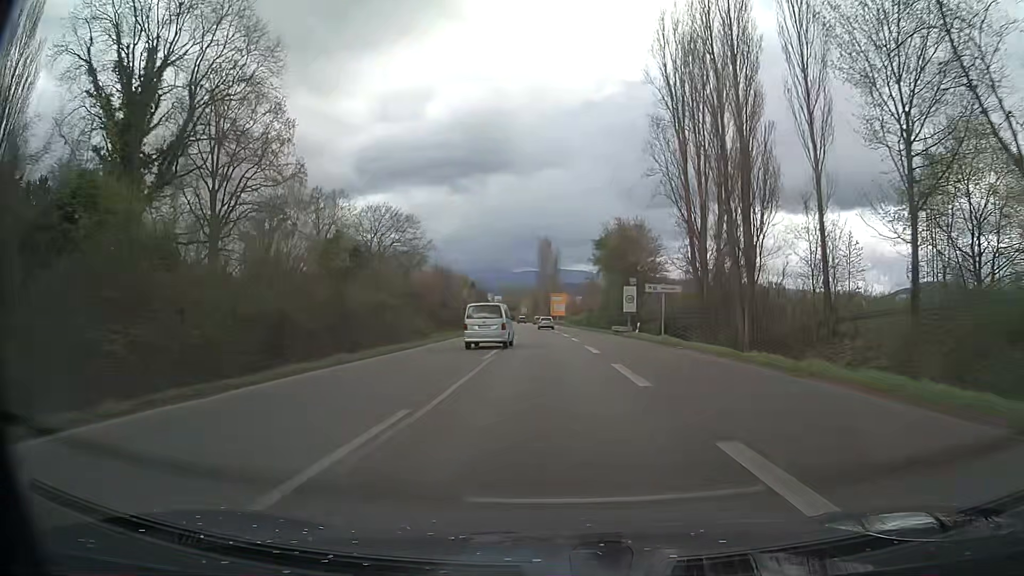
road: trunk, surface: asphalt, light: Day
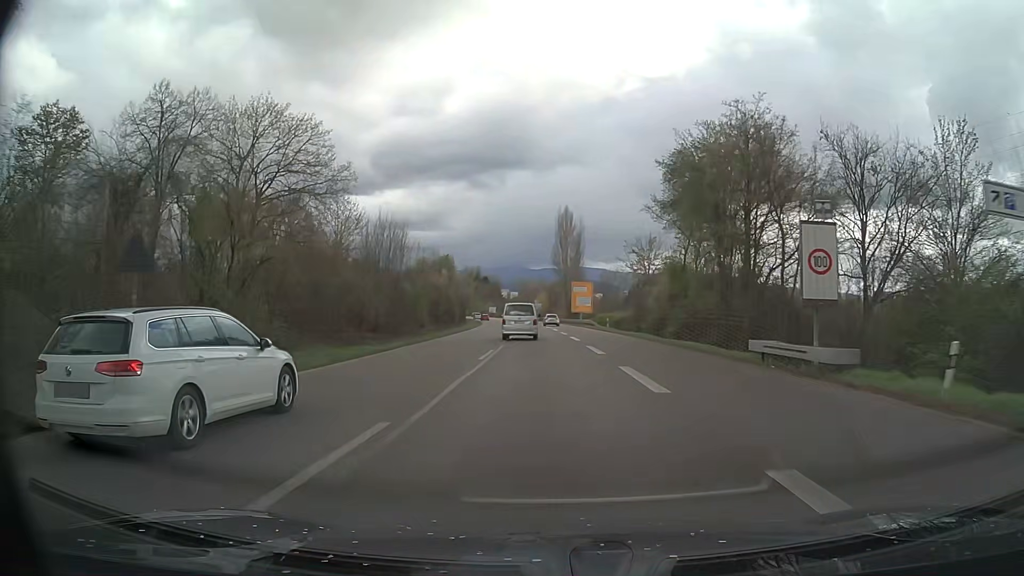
(-0.1, +37.4) m; -1°
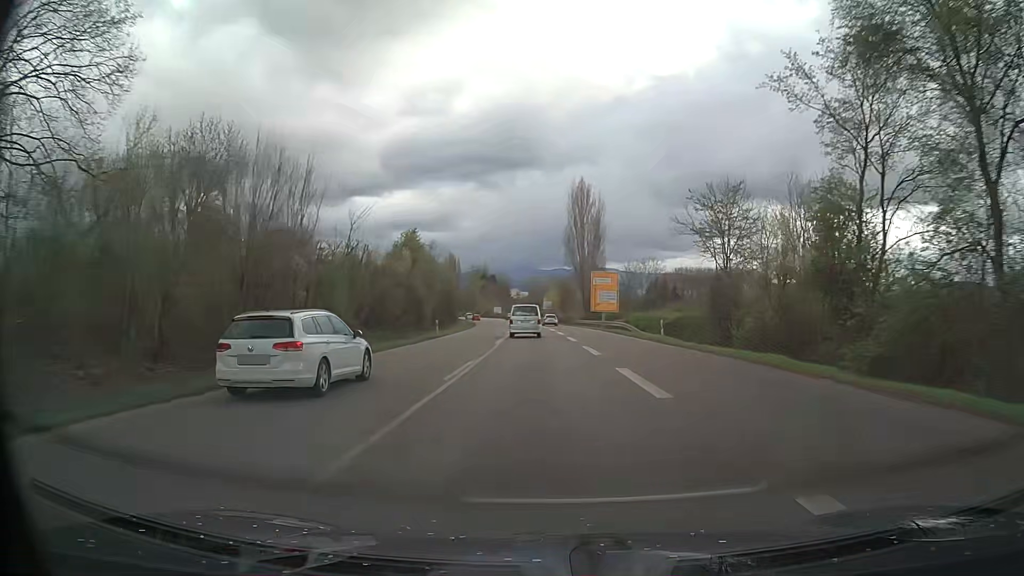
(-0.2, +24.9) m; -1°
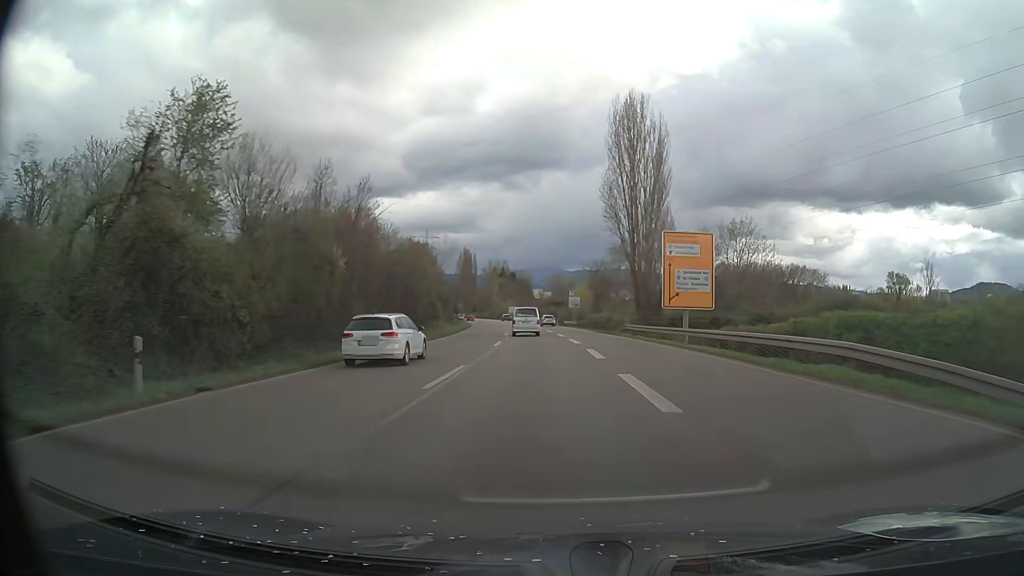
(-0.6, +37.5) m; -2°
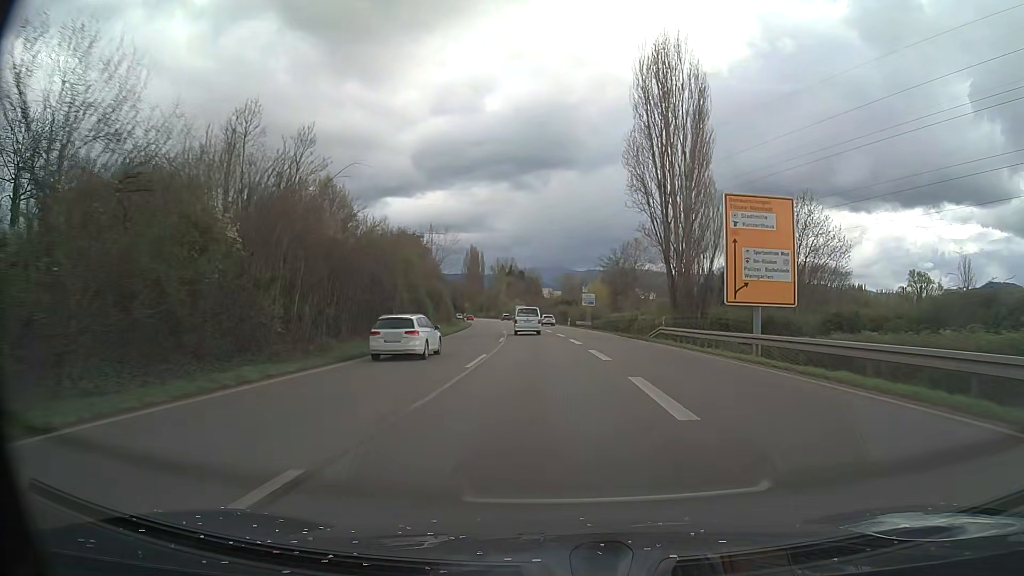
(-0.1, +12.6) m; -1°
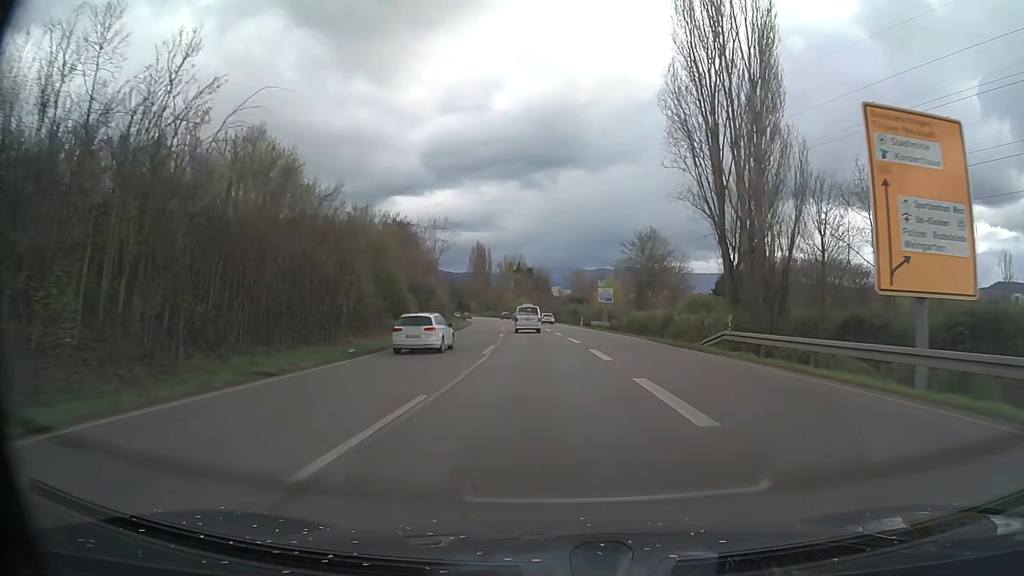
(-0.1, +12.6) m; -1°
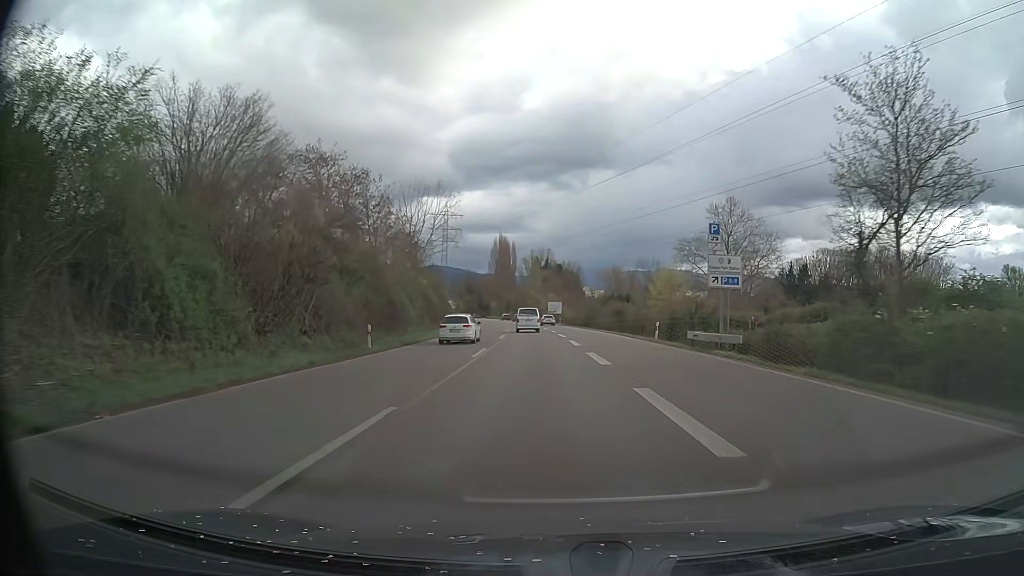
(-0.8, +37.6) m; -3°
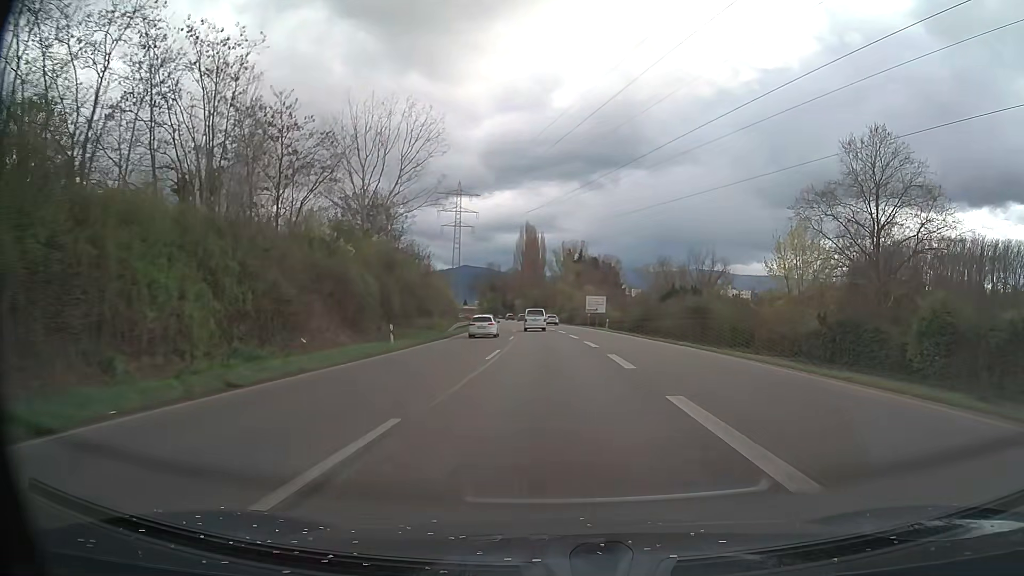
(-0.7, +37.3) m; -2°
(0, +10) (0, +20) (0, +30) (-1, +40) (-1, +50) (-2, +60) (-2, +70) (-3, +80) (-4, +90) (-5, +100) m
